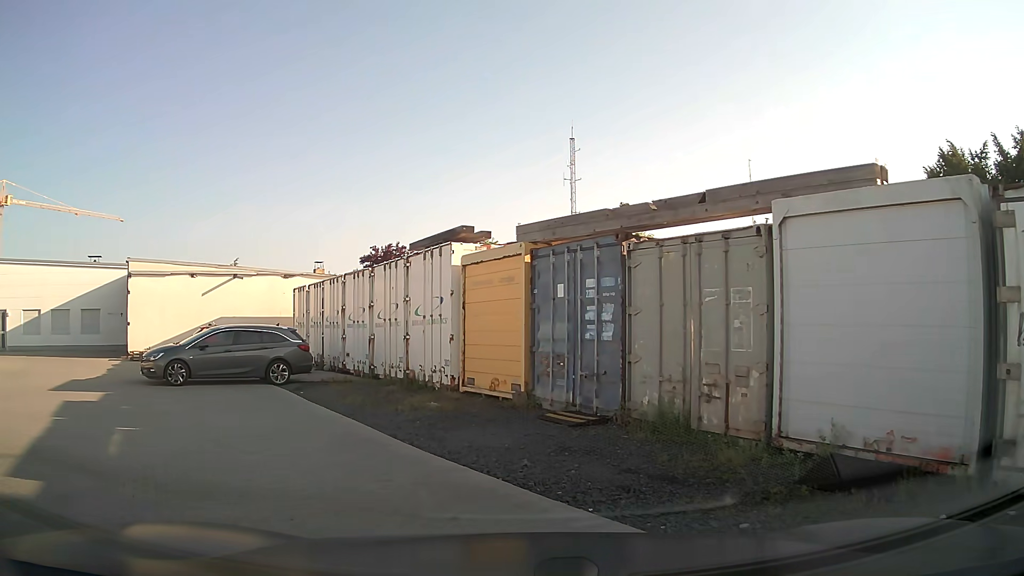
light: Day
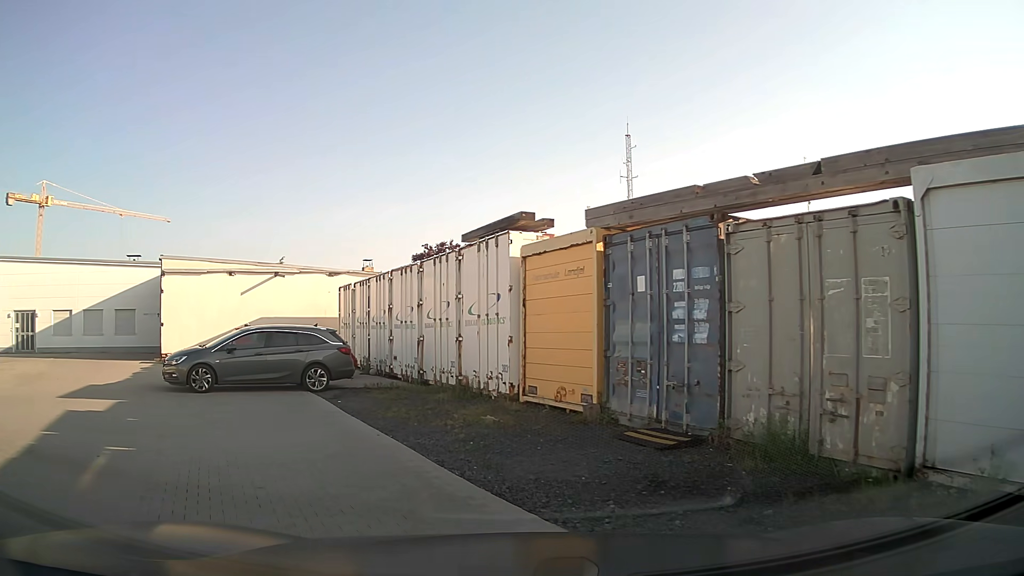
(-0.1, +1.8) m; -4°
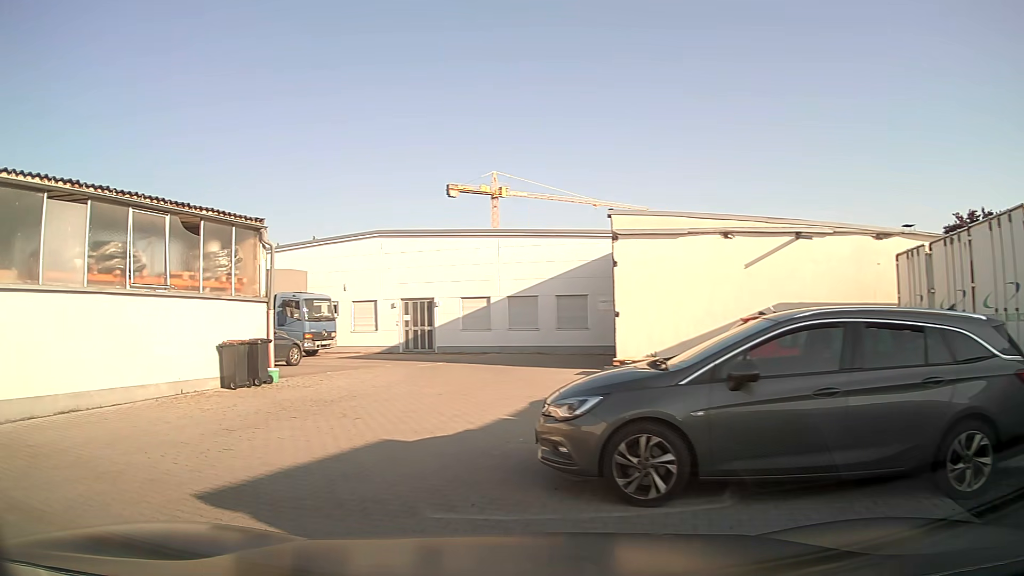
(-3.0, +9.8) m; -41°
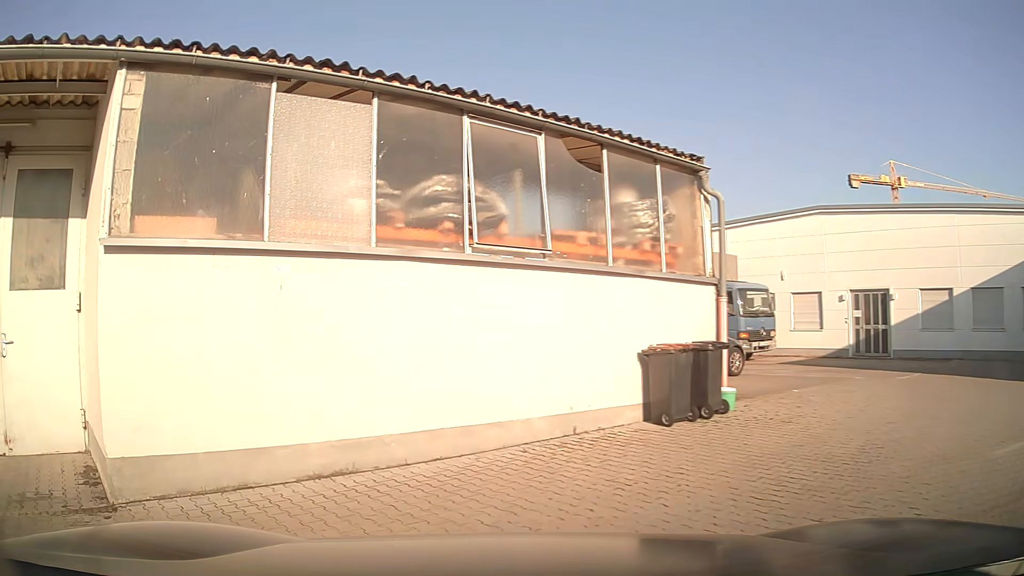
(-1.5, +5.0) m; -35°
